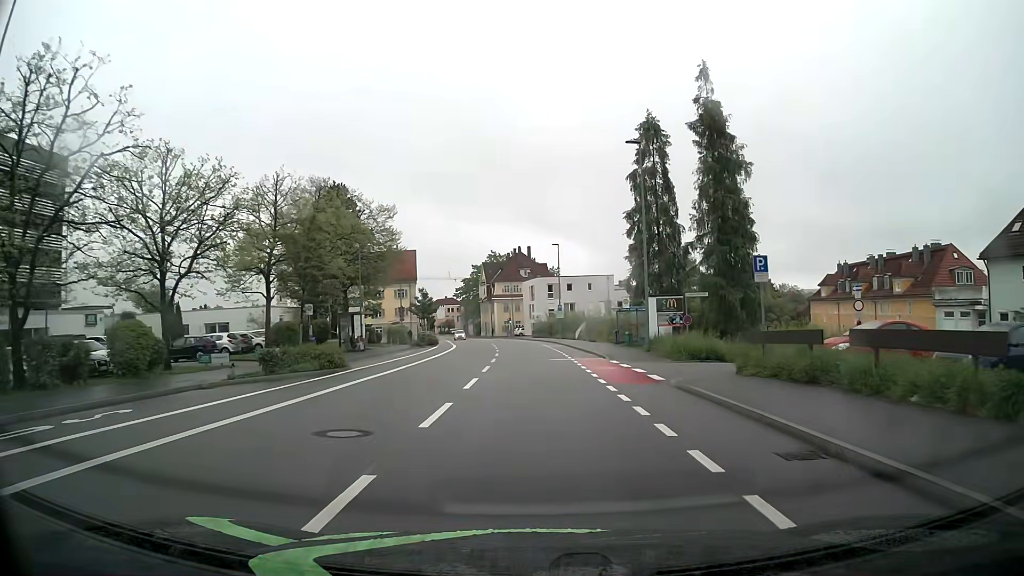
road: tertiary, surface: asphalt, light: Day
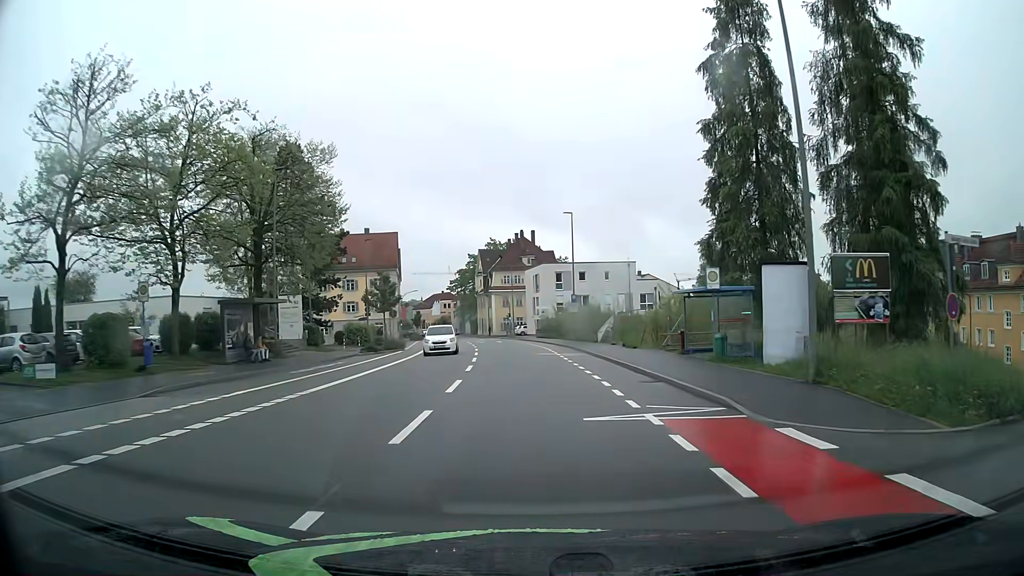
(+0.2, +19.3) m; 0°
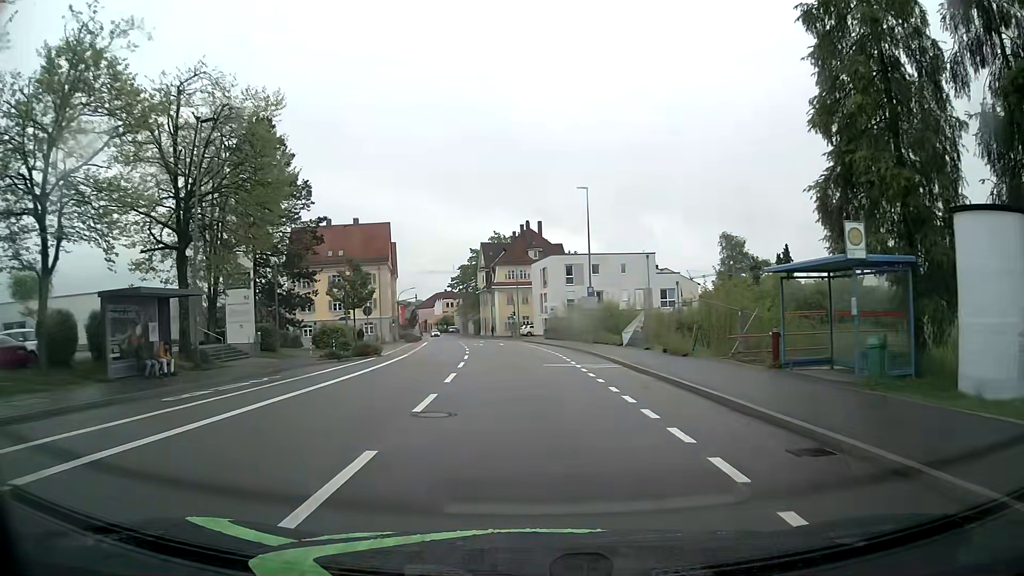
(0.0, +9.7) m; 0°
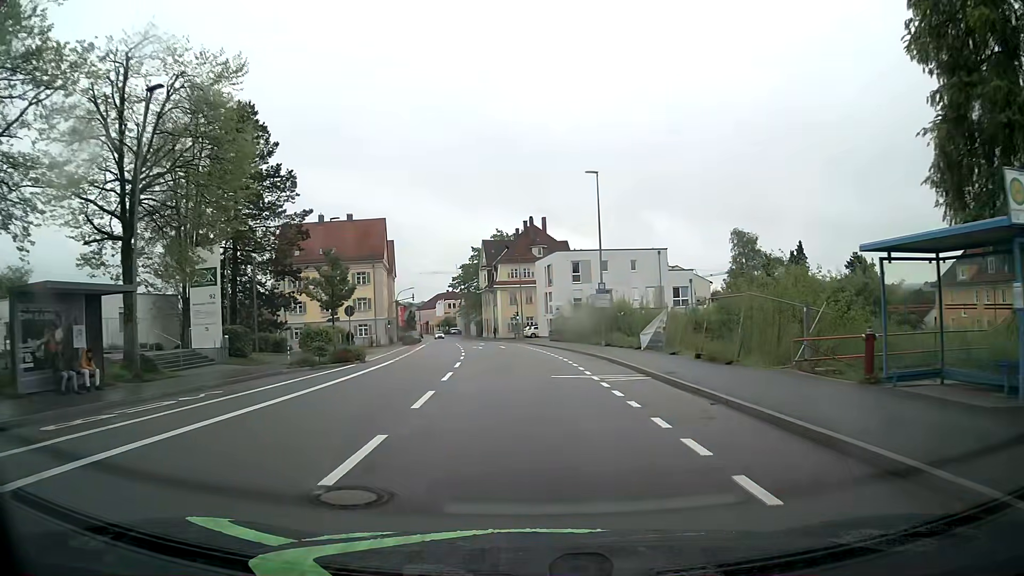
(-0.1, +4.9) m; -1°
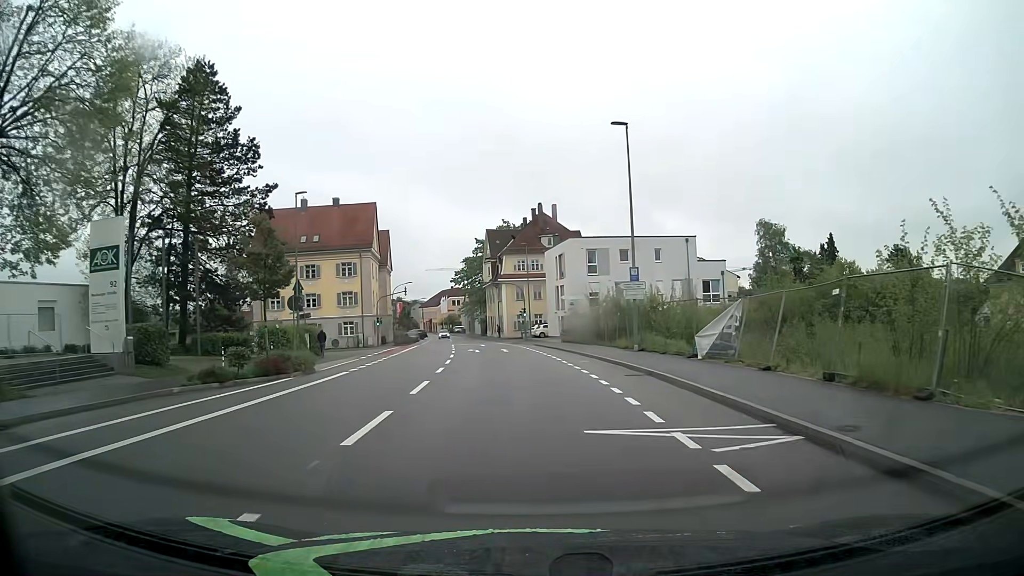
(-0.1, +9.6) m; -2°
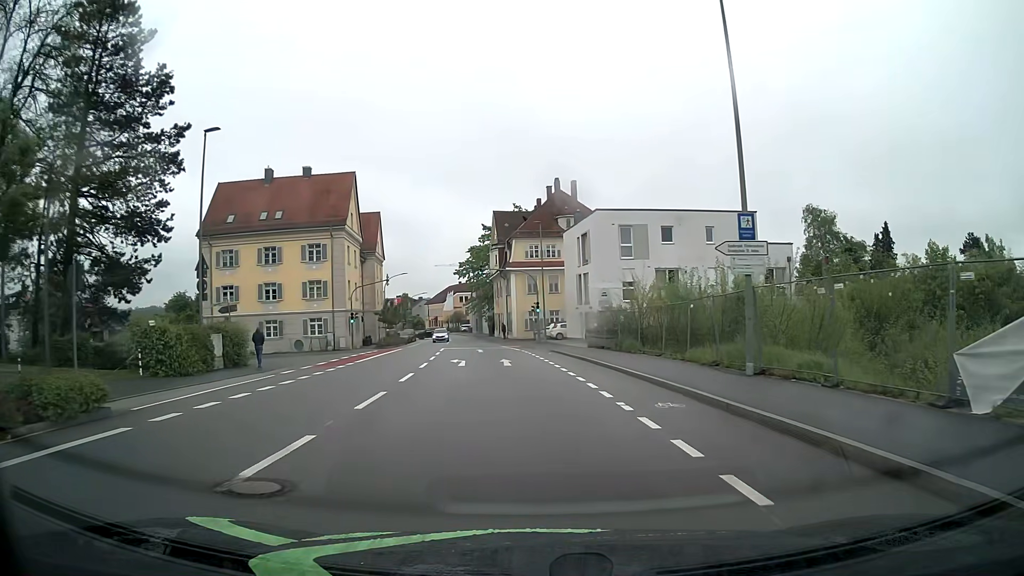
(+0.1, +14.4) m; 0°
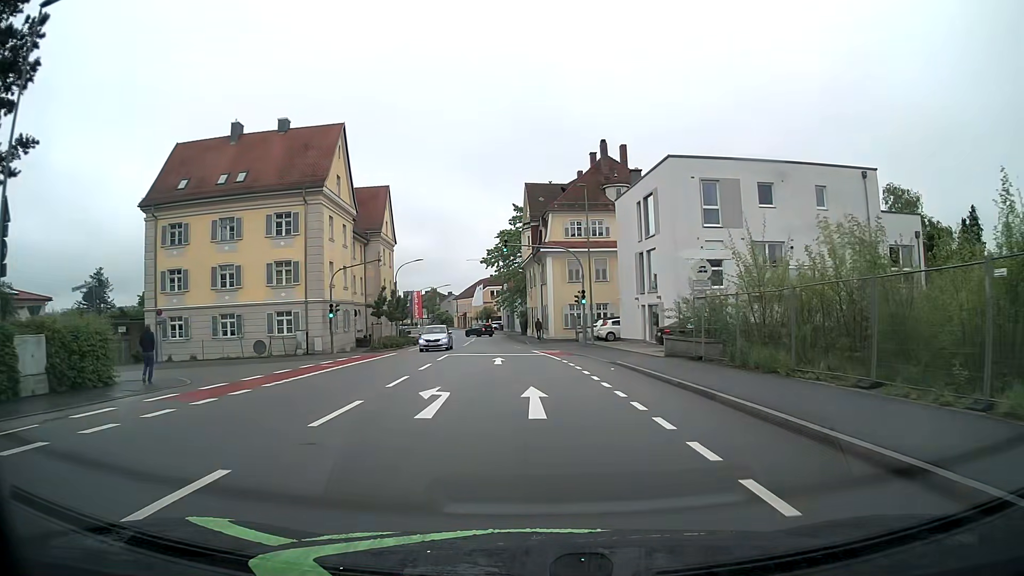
(-0.3, +14.4) m; -3°
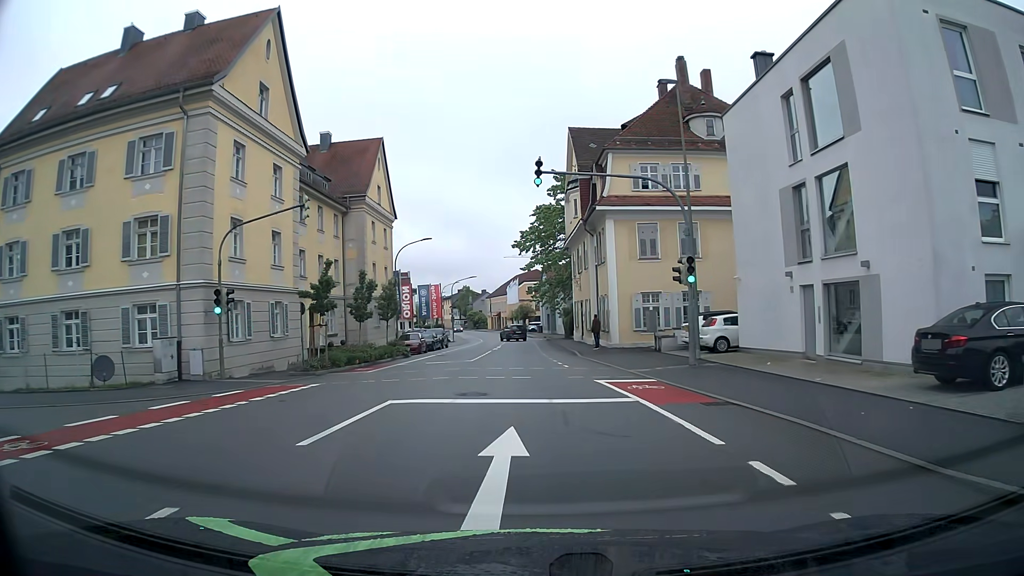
(-0.5, +19.3) m; -3°
(0, +10) (0, +20) (-1, +30) (-1, +40) (-1, +50) (-1, +60) (-2, +70) (-2, +80) (-3, +90) (-5, +100) m
